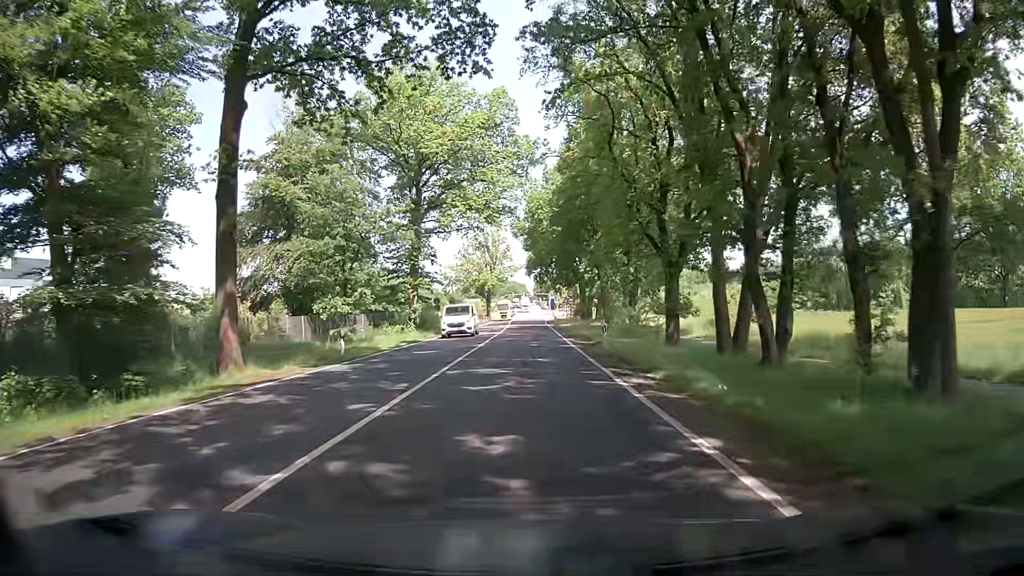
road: primary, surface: asphalt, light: Day
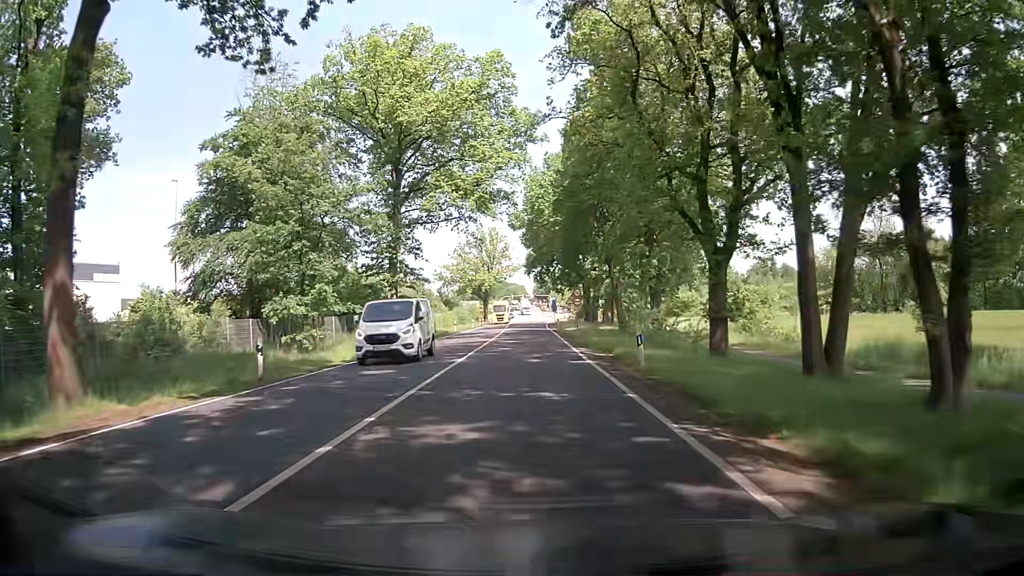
(0.0, +7.9) m; -1°
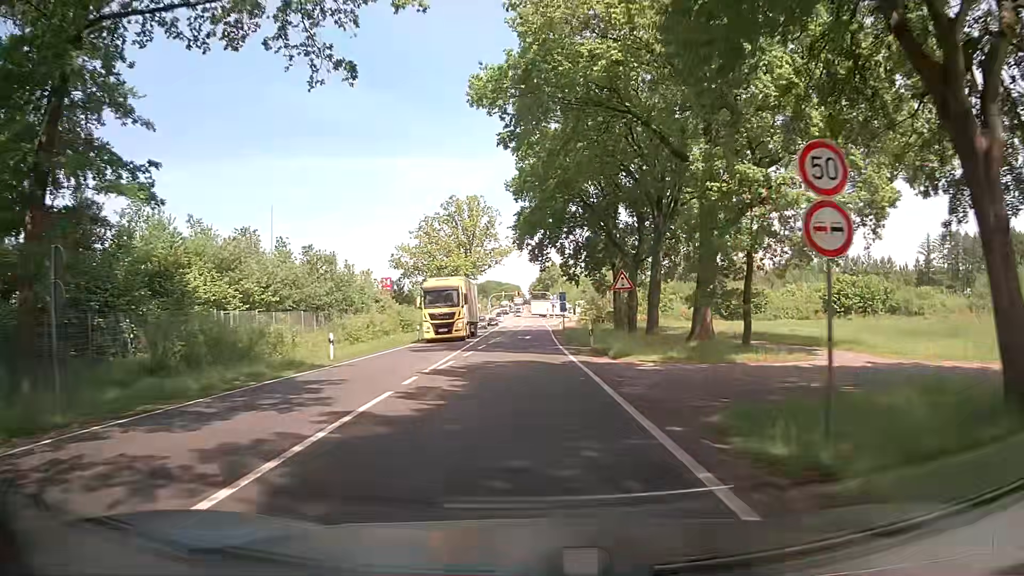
(+0.9, +40.5) m; +1°
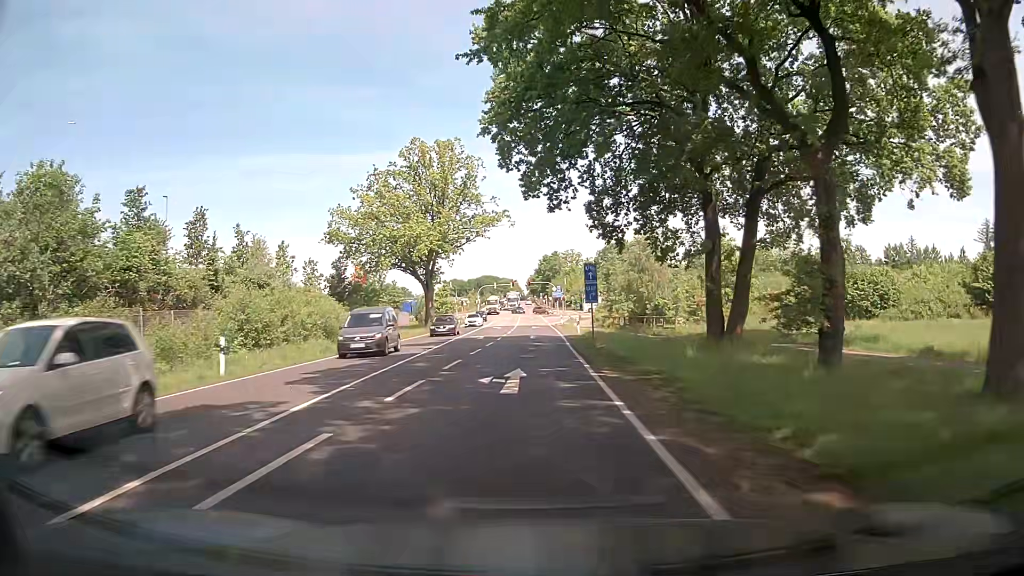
(+0.2, +31.4) m; +1°
